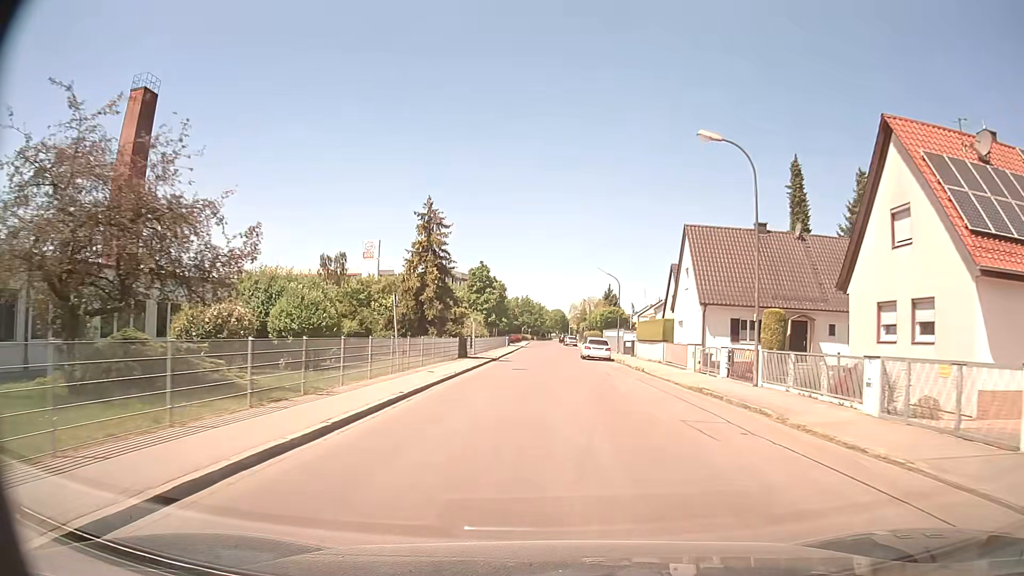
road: unclassified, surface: asphalt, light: Day
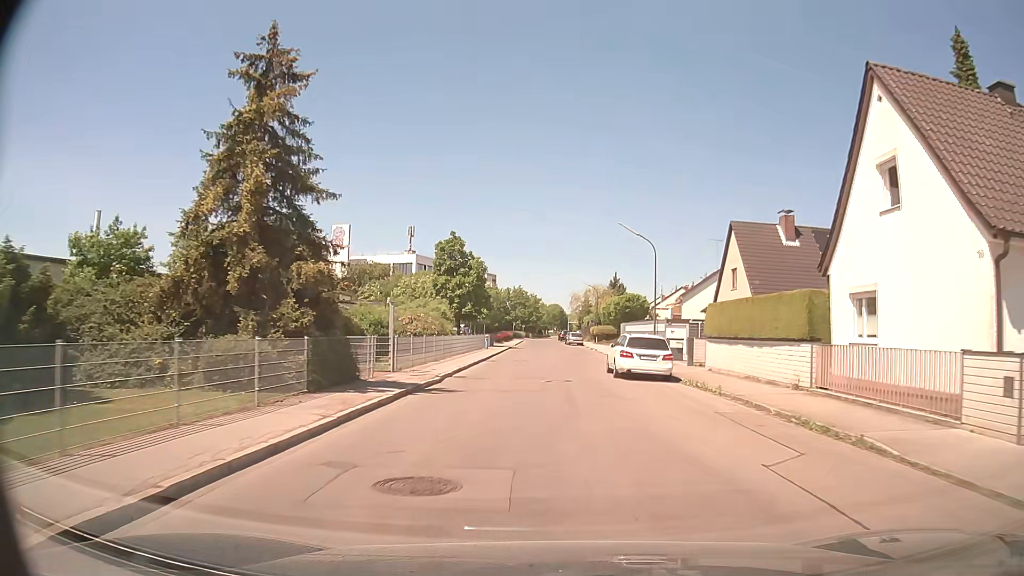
(-0.1, +22.3) m; 0°
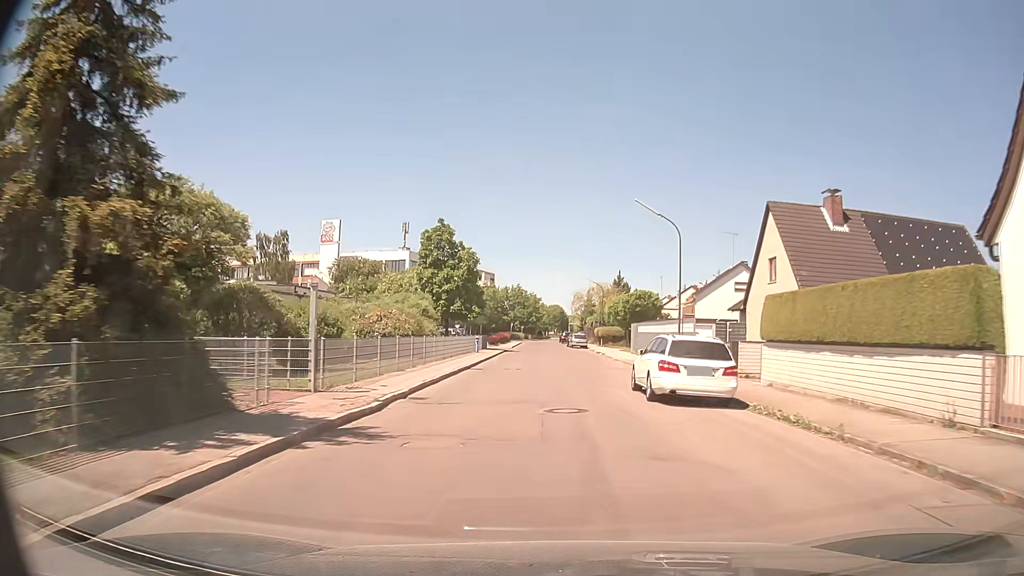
(0.0, +7.3) m; 0°
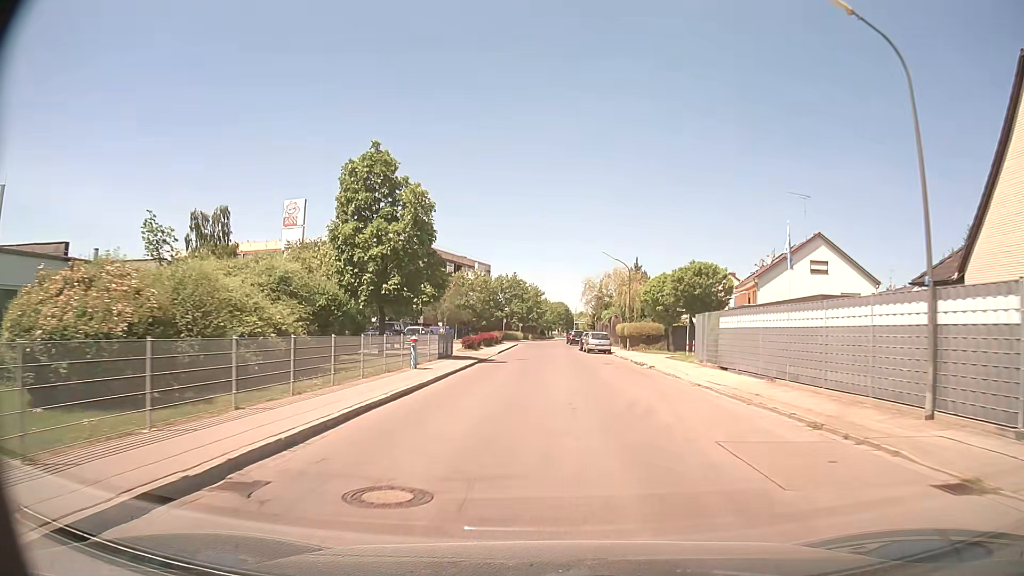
(0.0, +22.0) m; 0°
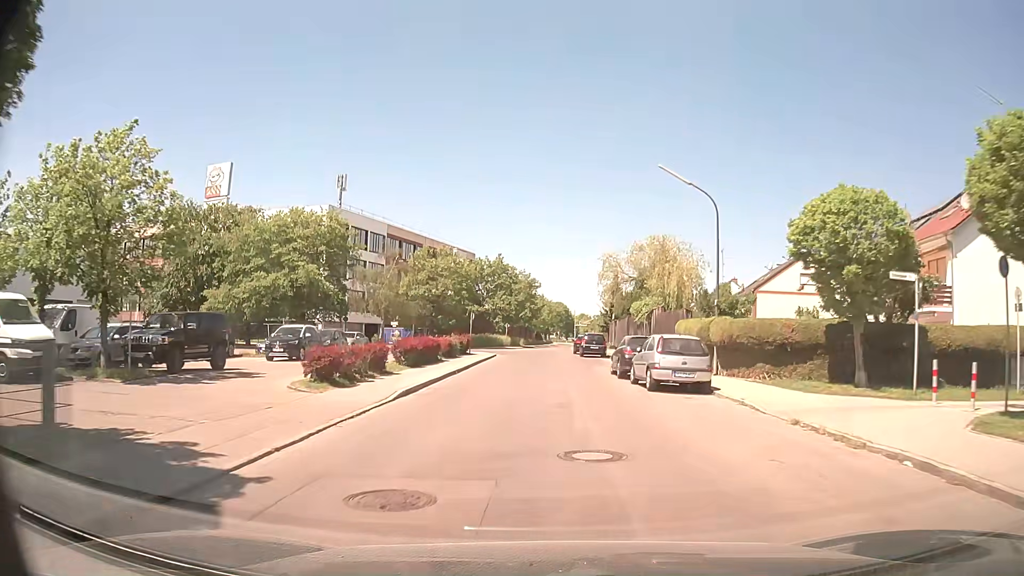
(0.0, +28.4) m; 0°
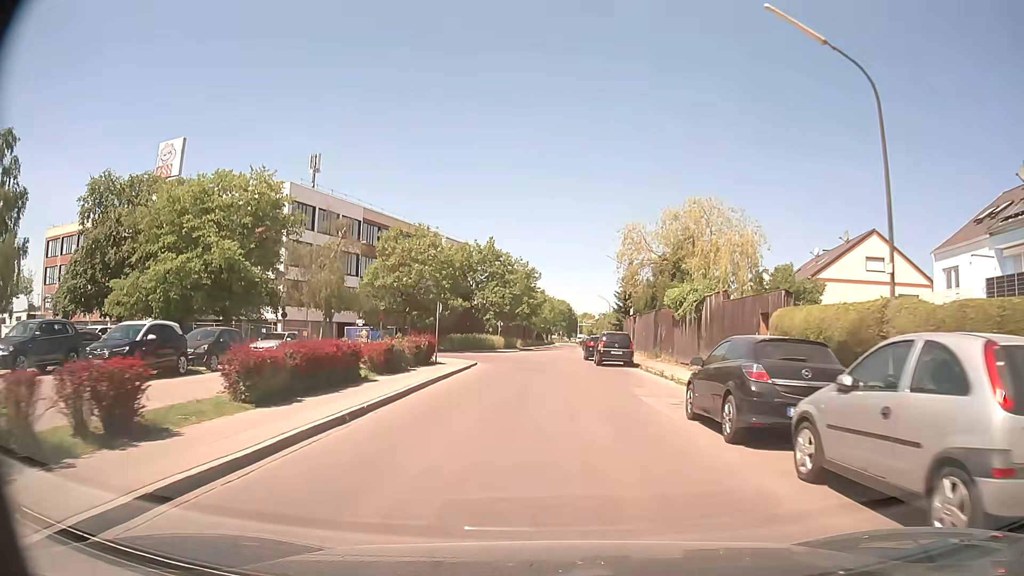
(0.0, +13.3) m; 0°
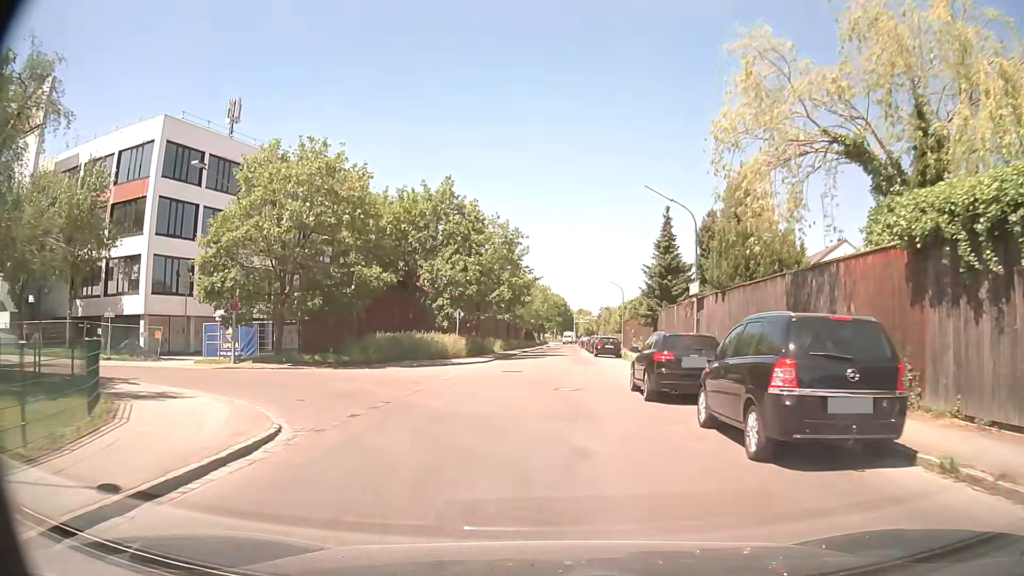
(+0.1, +24.5) m; +1°
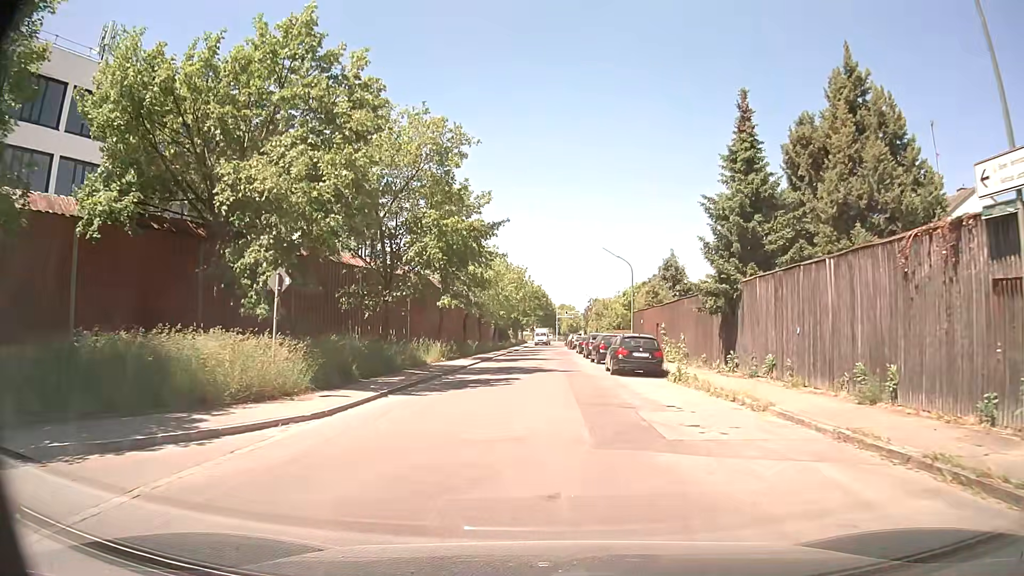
(+0.2, +22.1) m; +1°
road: residential
(0, +10) (0, +20) (+1, +30) (+1, +40) (+1, +50) (+1, +60) (0, +70) (0, +80) (0, +90) (+1, +100) m
